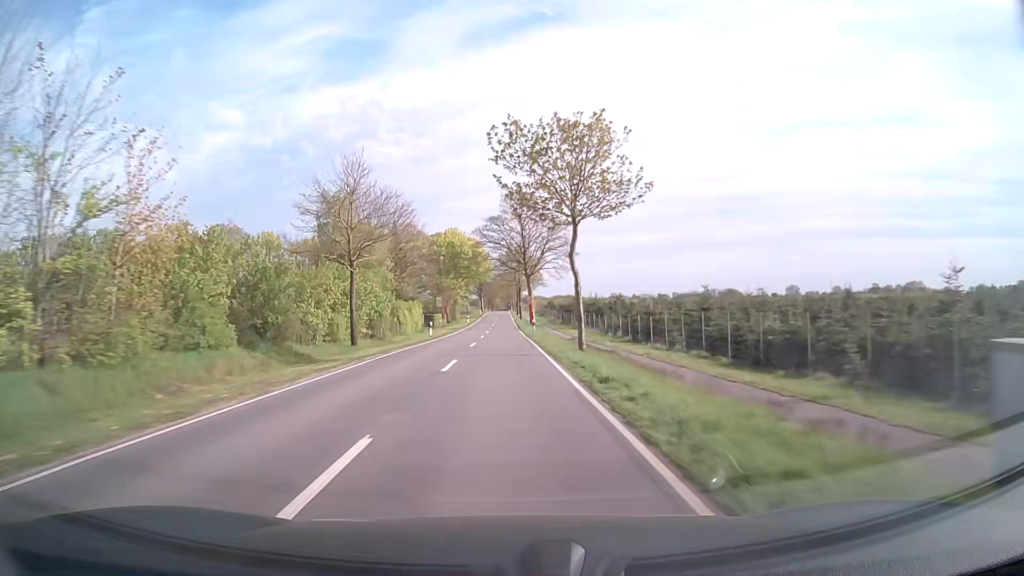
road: secondary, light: Day
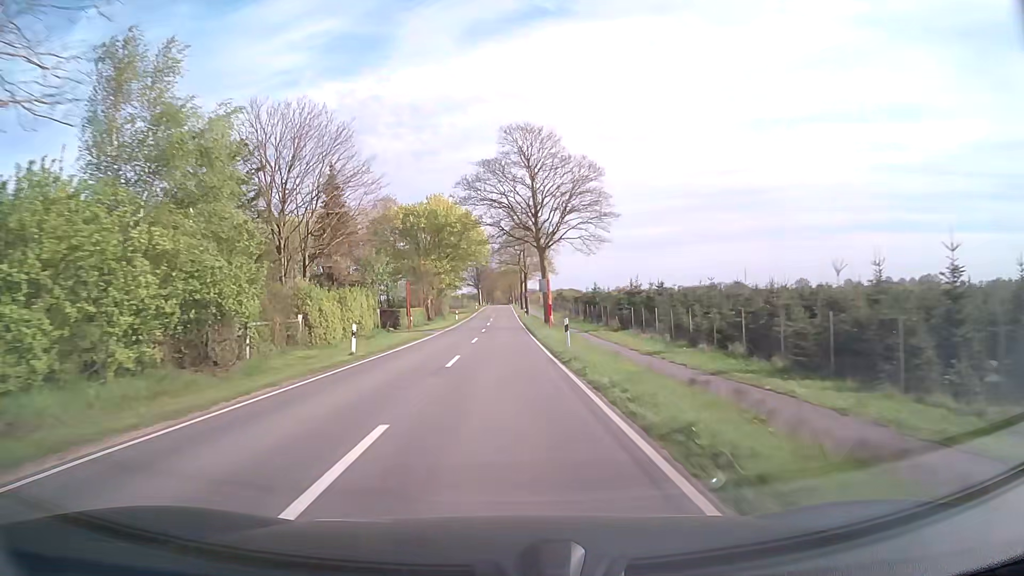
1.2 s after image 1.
(-0.1, +24.9) m; 0°
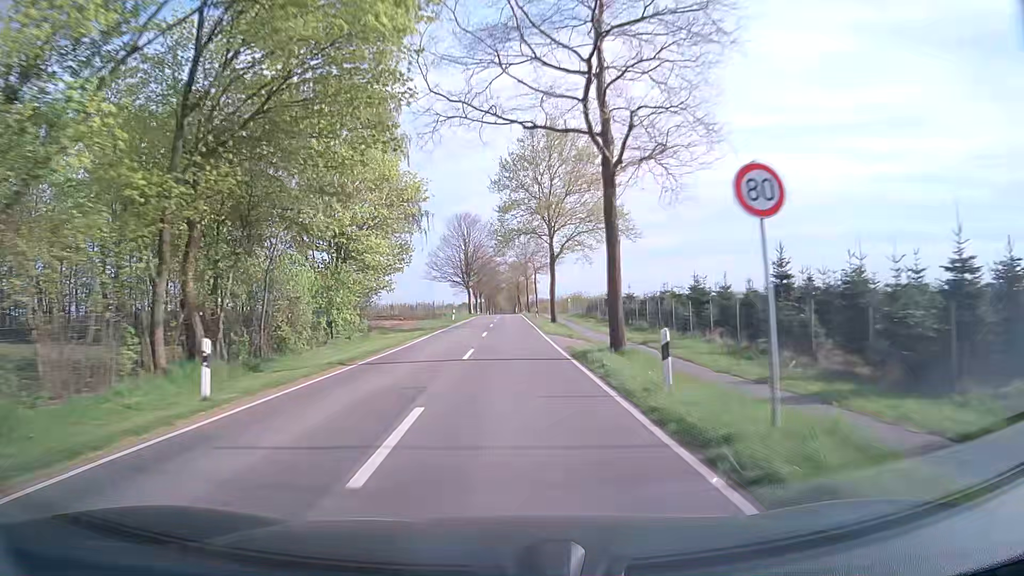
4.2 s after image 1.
(-0.4, +62.6) m; 0°
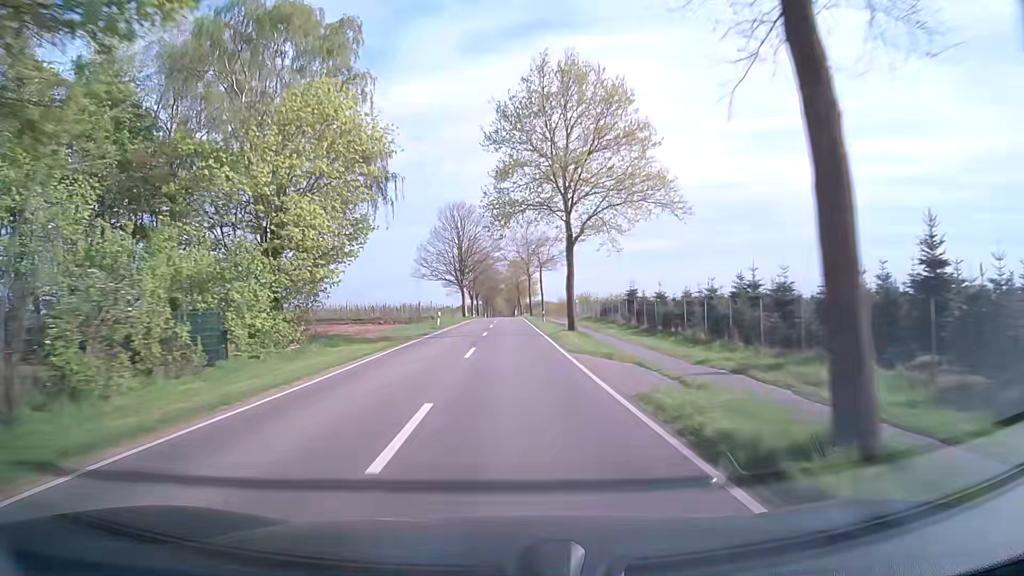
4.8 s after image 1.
(0.0, +12.5) m; 0°
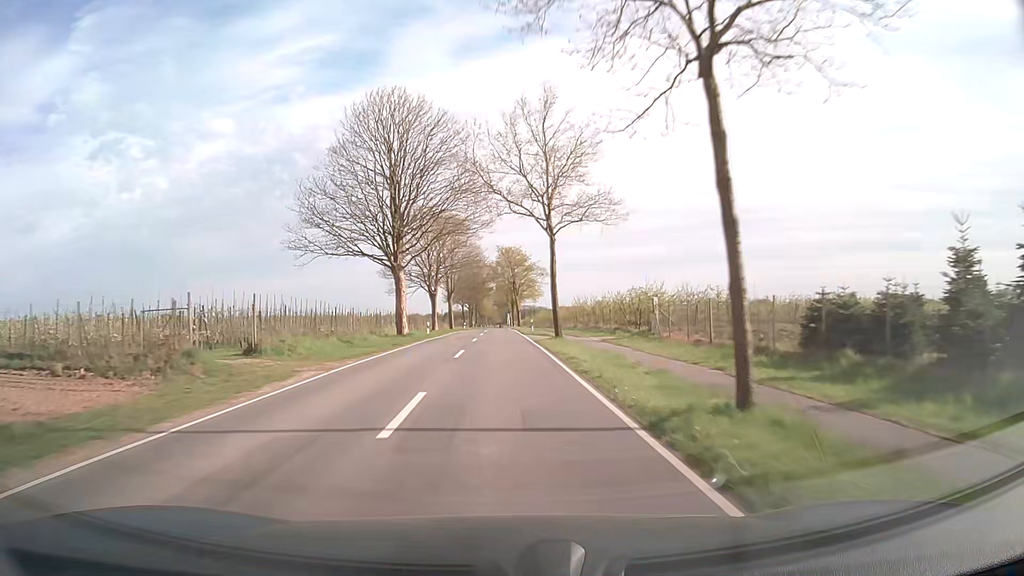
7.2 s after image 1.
(+0.6, +49.6) m; +1°
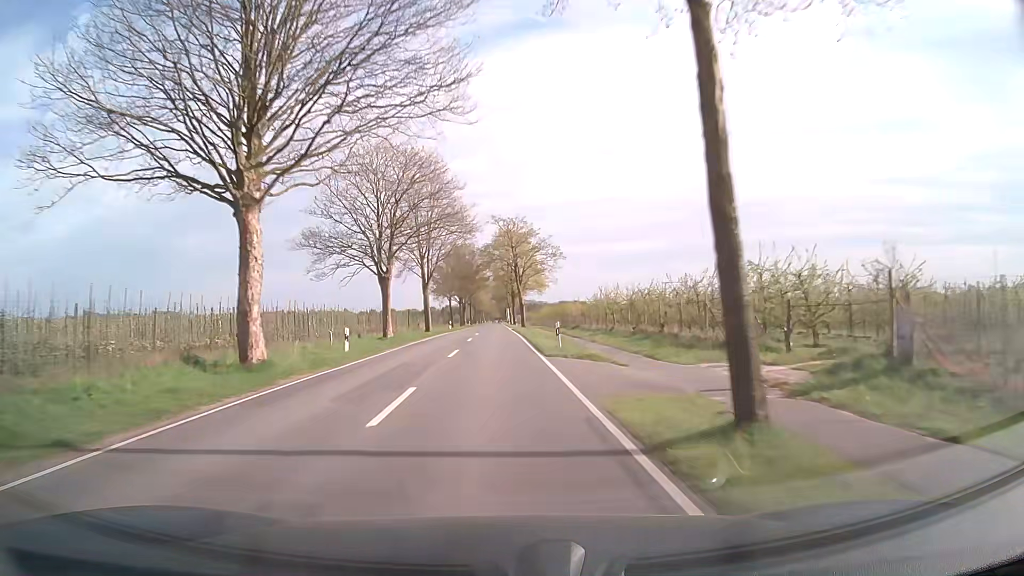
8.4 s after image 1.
(+0.1, +24.8) m; 0°
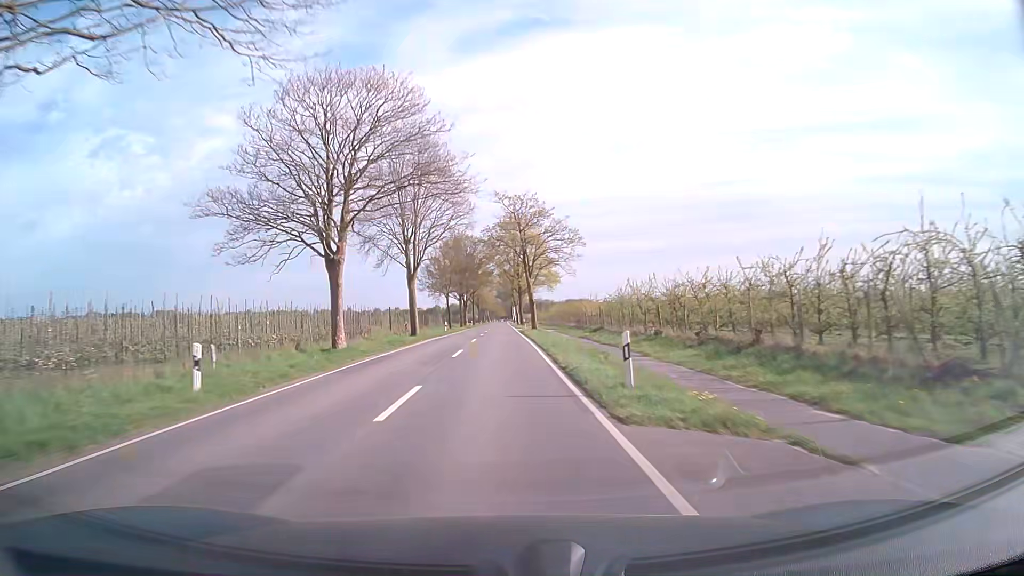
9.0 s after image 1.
(0.0, +12.4) m; 0°
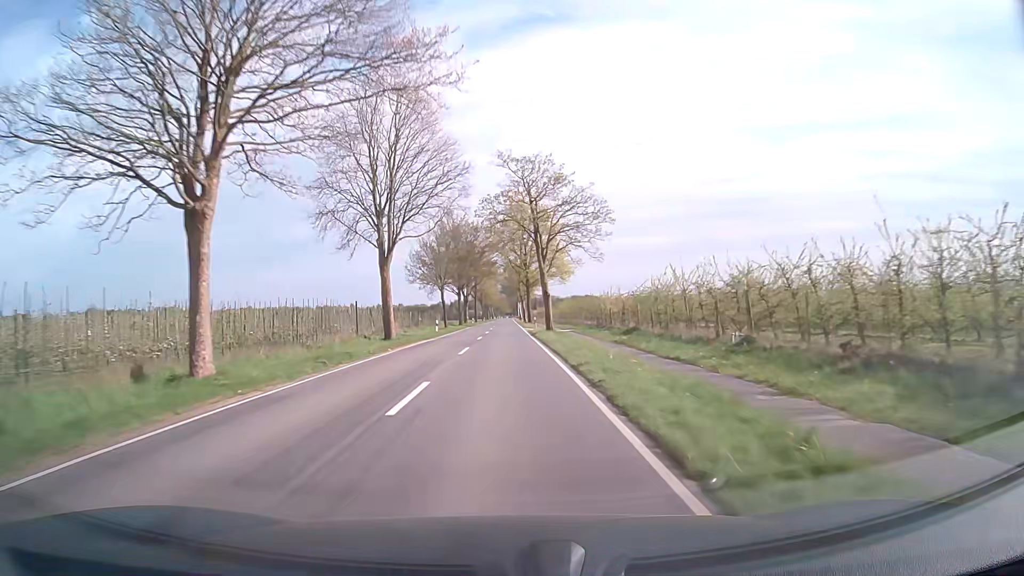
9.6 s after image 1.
(0.0, +12.5) m; 0°
(0, +10) (0, +20) (0, +30) (0, +40) (0, +50) (0, +60) (0, +70) (0, +80) (0, +90) (0, +100) m
